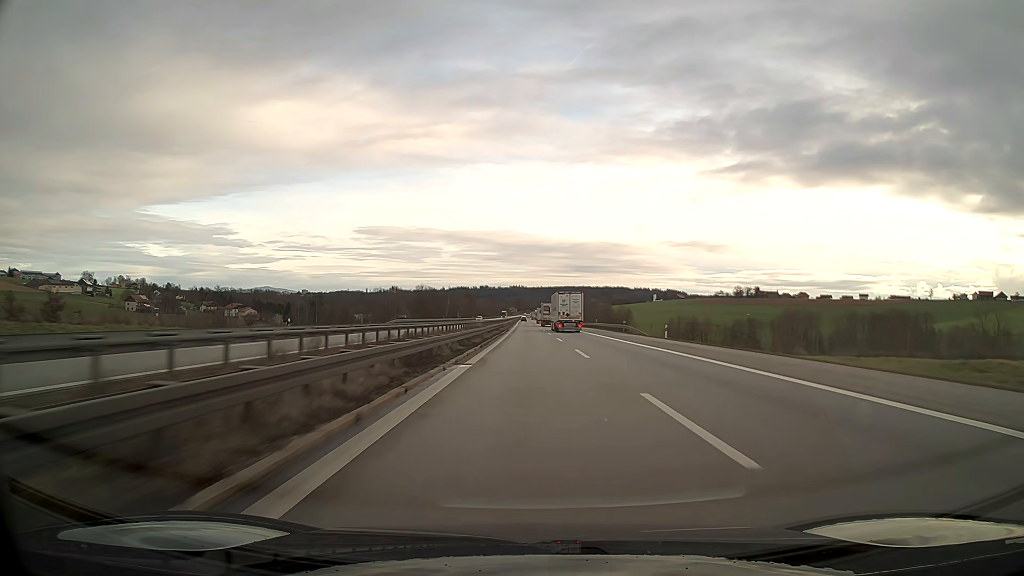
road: motorway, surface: asphalt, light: Day
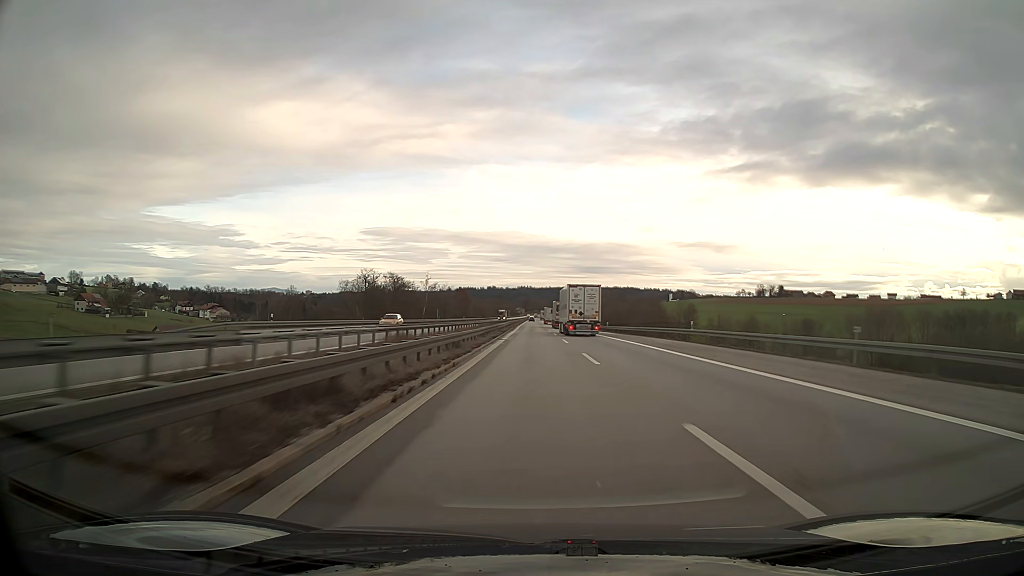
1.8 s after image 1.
(-0.3, +57.0) m; -1°
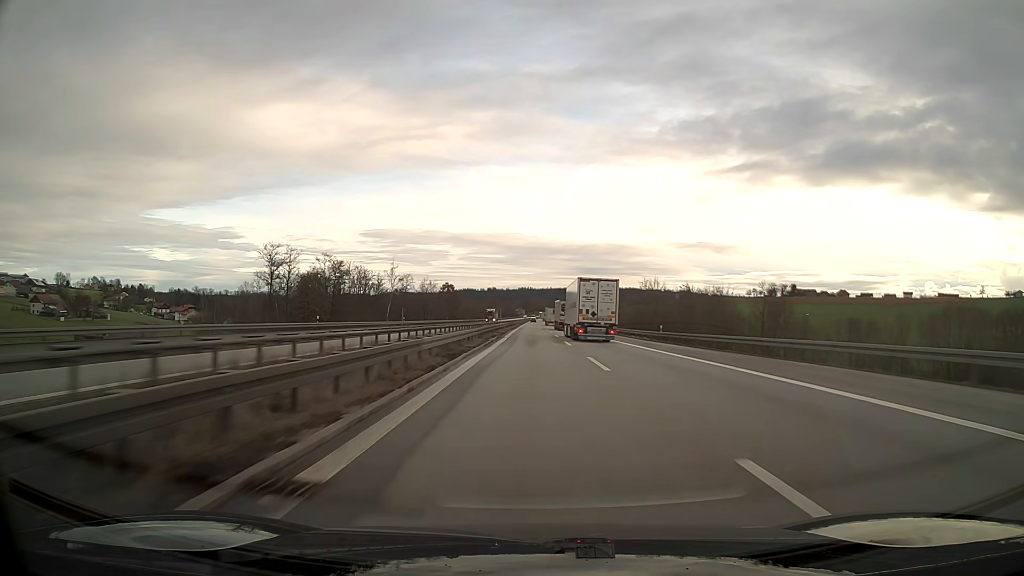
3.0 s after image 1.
(0.0, +38.0) m; 0°
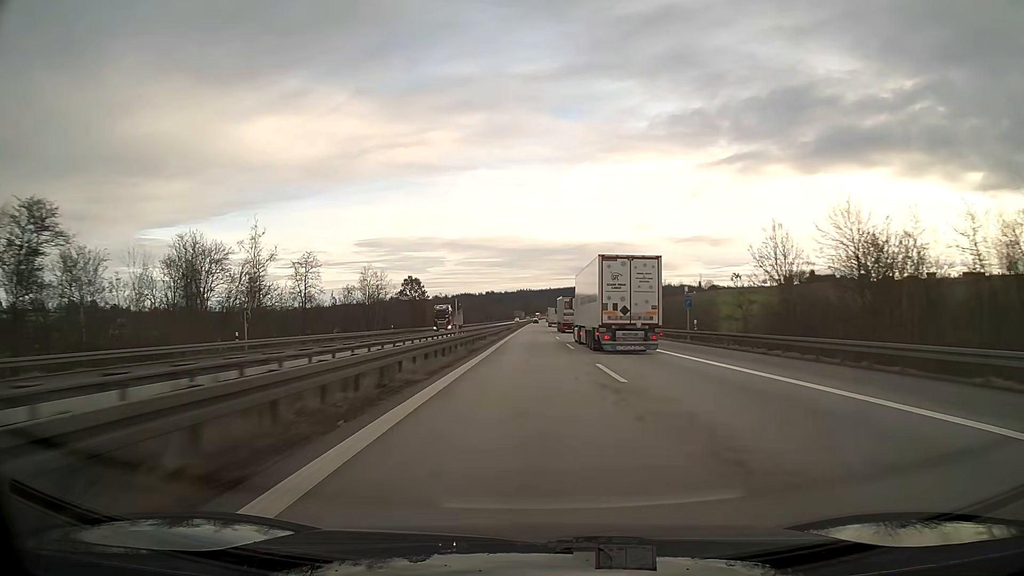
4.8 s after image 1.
(0.0, +57.0) m; 0°
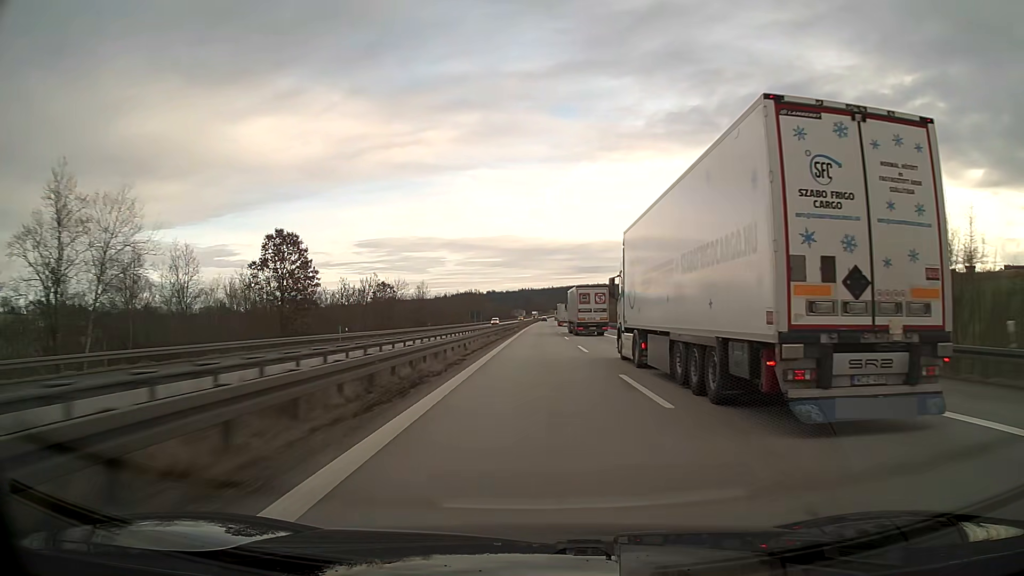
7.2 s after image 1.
(-0.3, +76.0) m; 0°
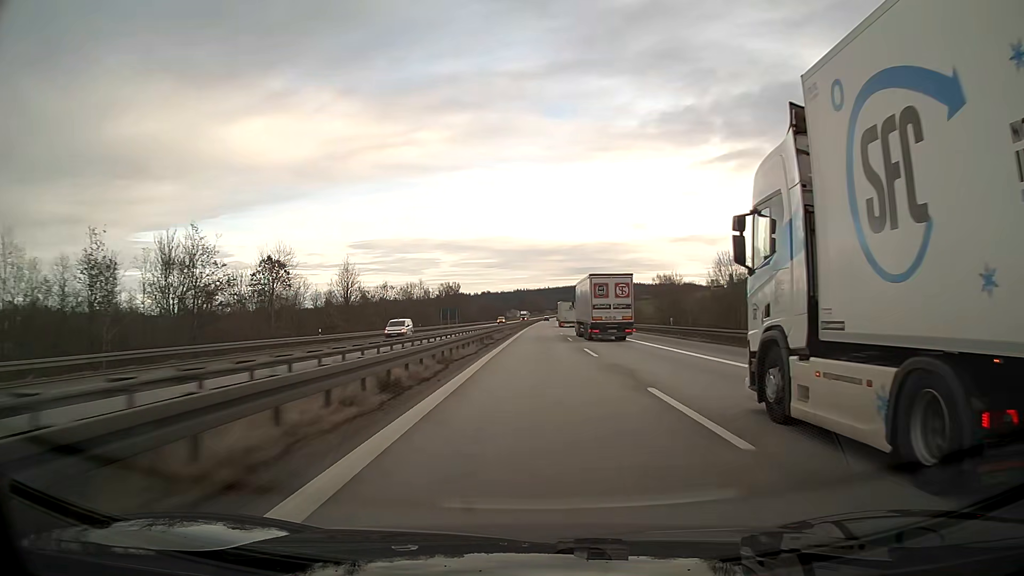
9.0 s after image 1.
(+0.2, +57.1) m; 0°
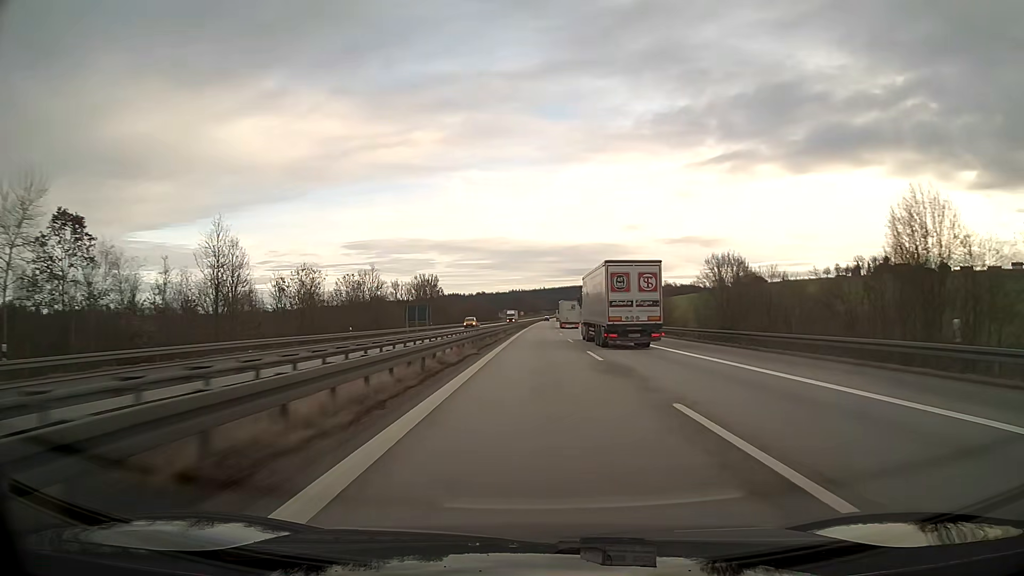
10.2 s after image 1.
(+0.2, +38.0) m; +1°
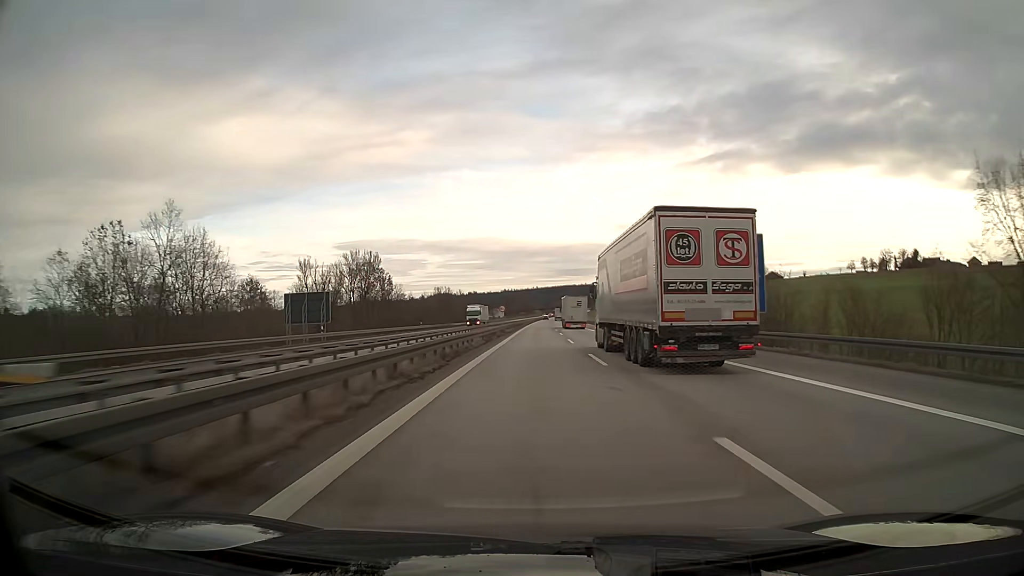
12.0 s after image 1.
(+0.3, +57.0) m; +1°
